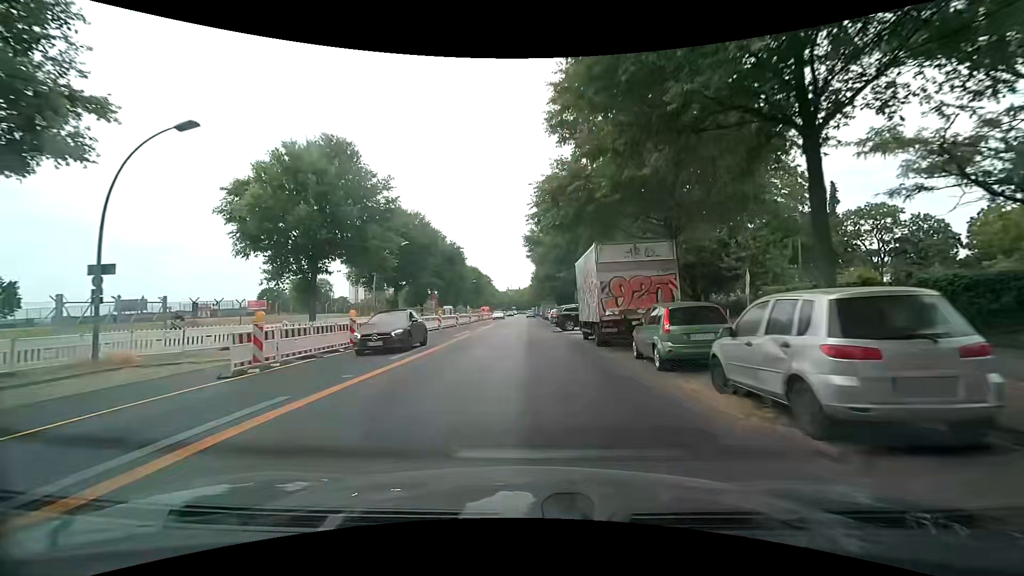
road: secondary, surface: asphalt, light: Day
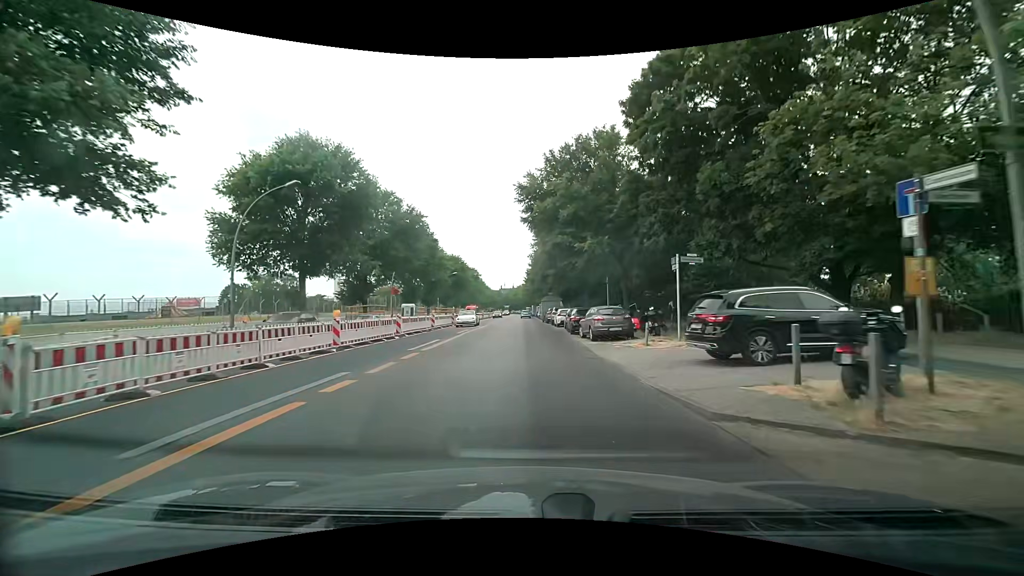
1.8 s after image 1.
(0.0, +21.4) m; 0°
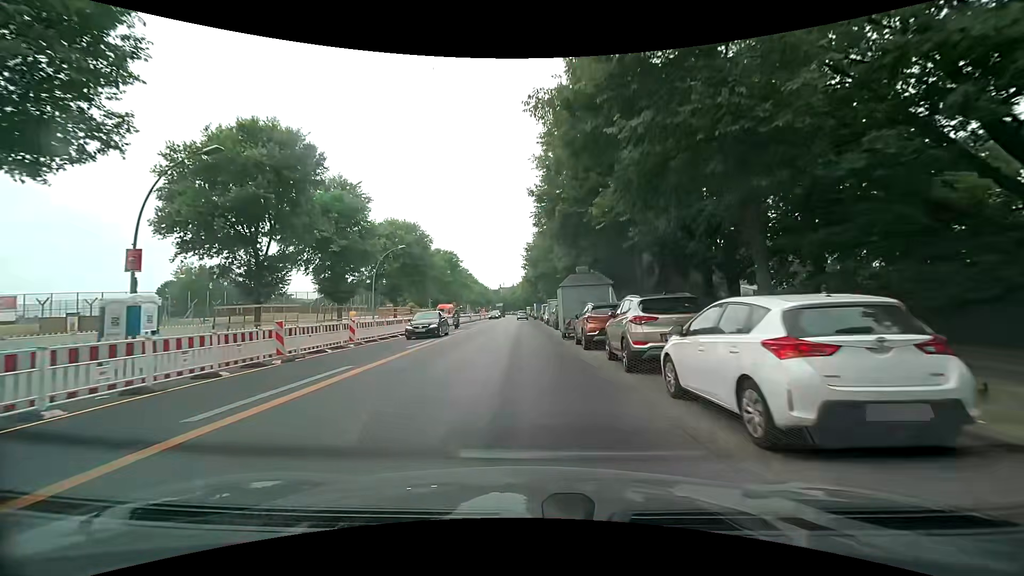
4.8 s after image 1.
(+0.3, +34.7) m; 0°
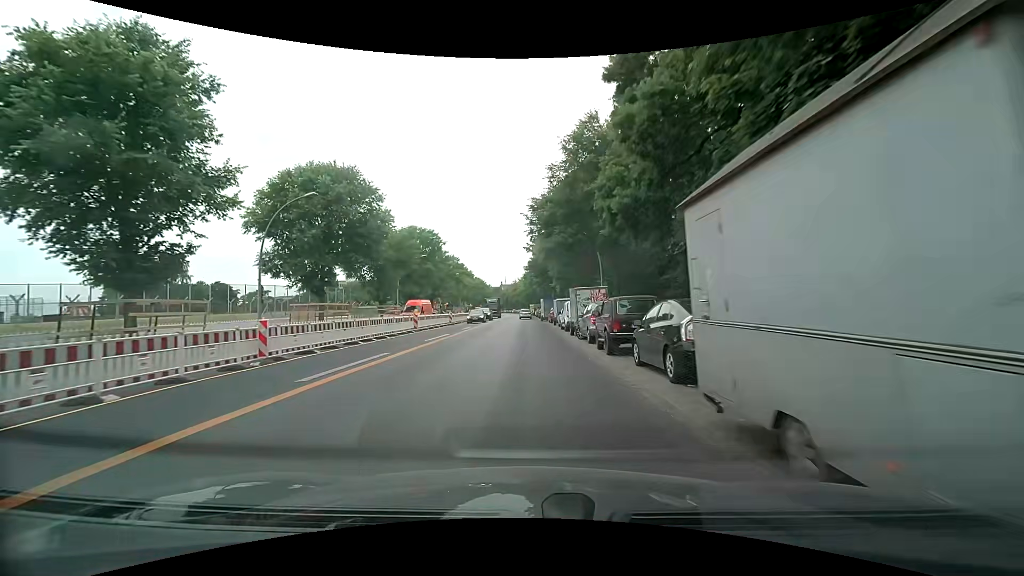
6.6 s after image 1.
(-0.2, +21.2) m; -1°
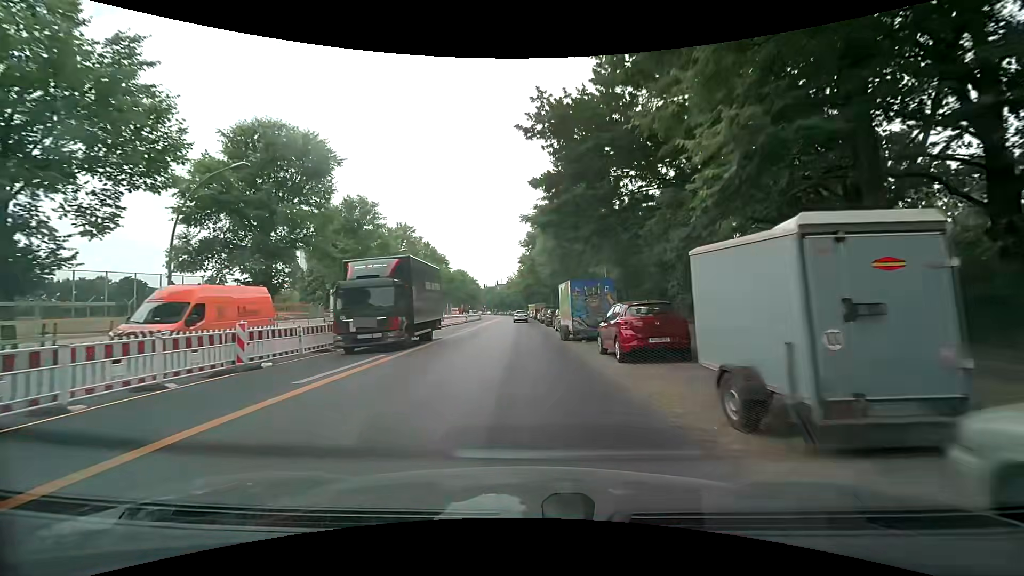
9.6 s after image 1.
(+0.3, +36.1) m; 0°
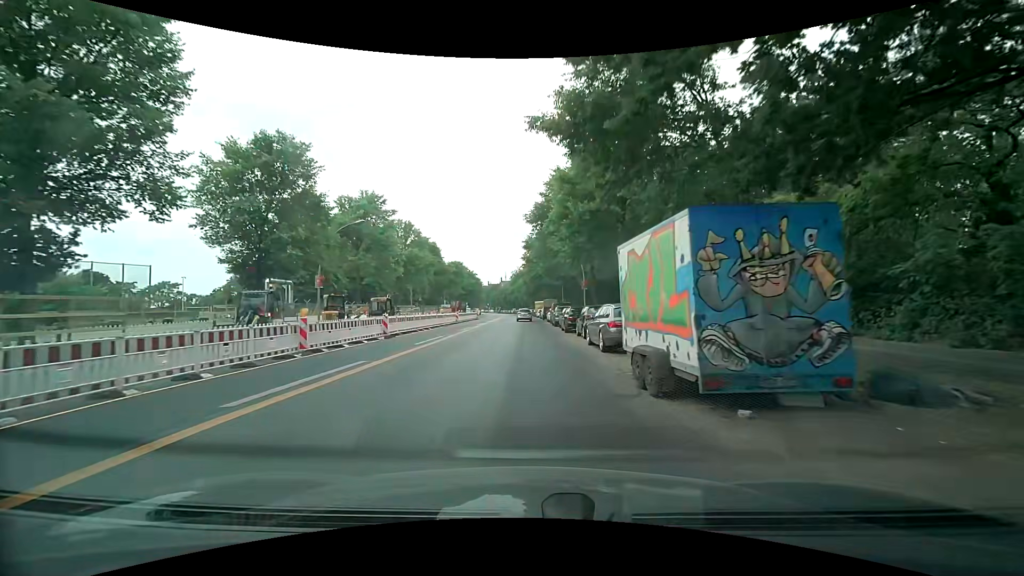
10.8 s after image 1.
(0.0, +14.6) m; -1°
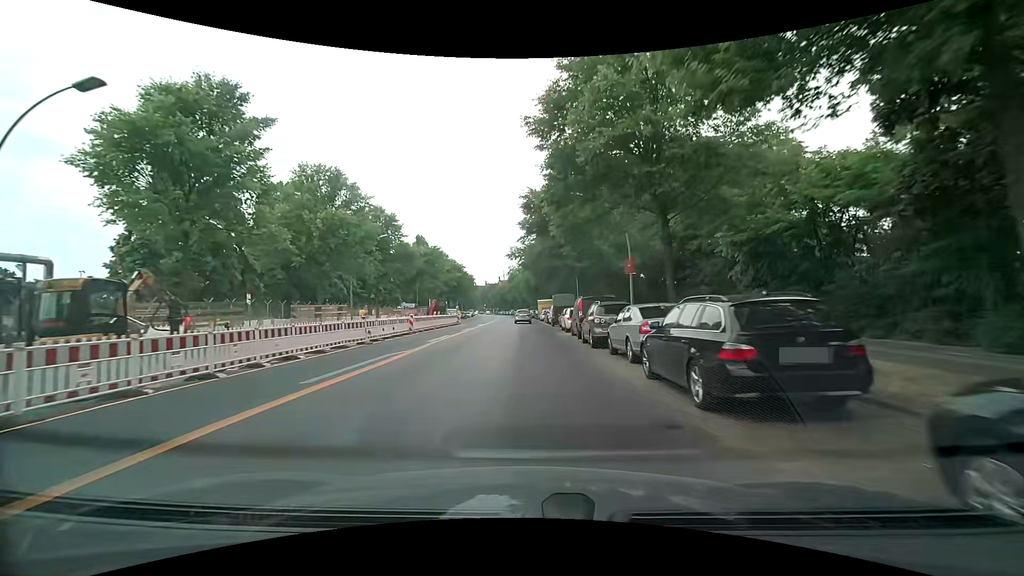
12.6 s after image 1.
(+0.2, +21.8) m; 0°
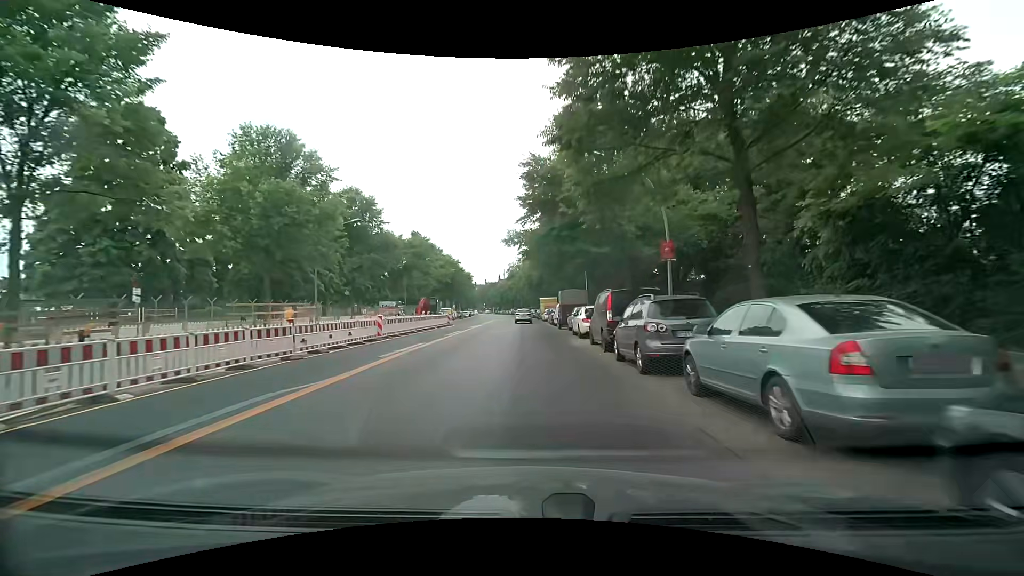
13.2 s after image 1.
(0.0, +7.2) m; +1°
(0, +10) (0, +20) (0, +30) (0, +40) (-1, +50) (-1, +60) (-1, +70) (-1, +80) (-2, +90) (-2, +100) m
